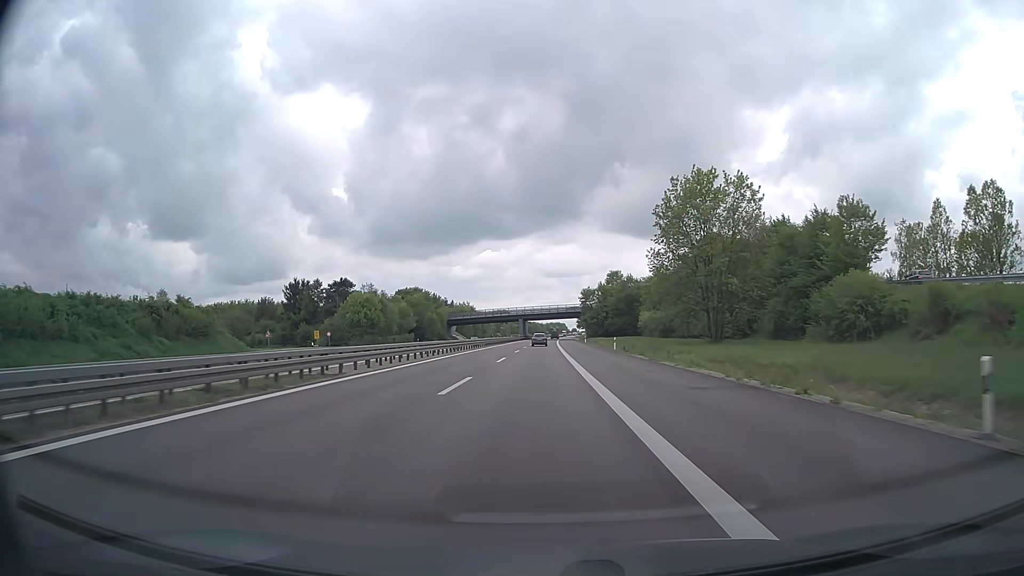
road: trunk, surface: asphalt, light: Day
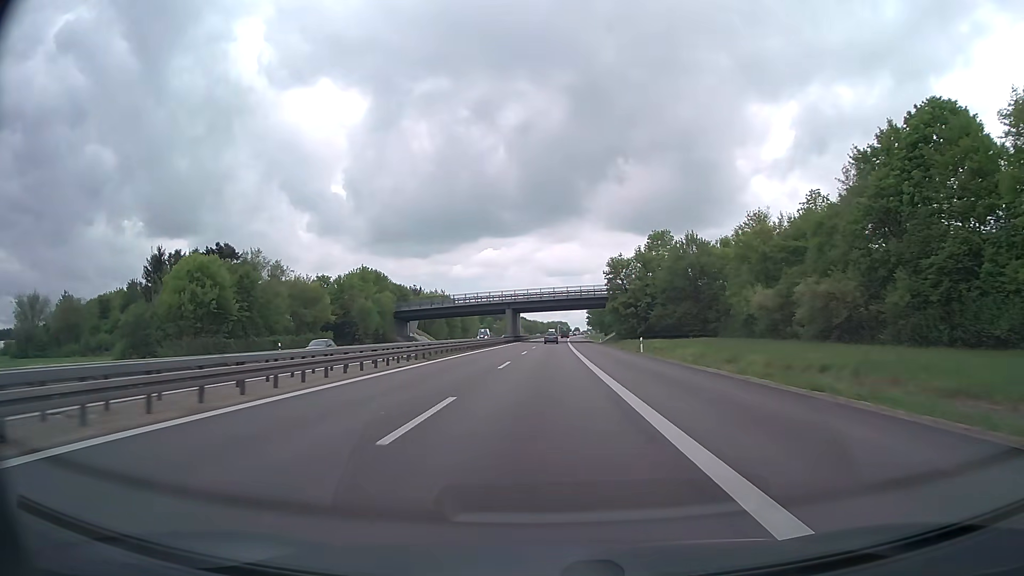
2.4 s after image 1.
(0.0, +61.2) m; 0°
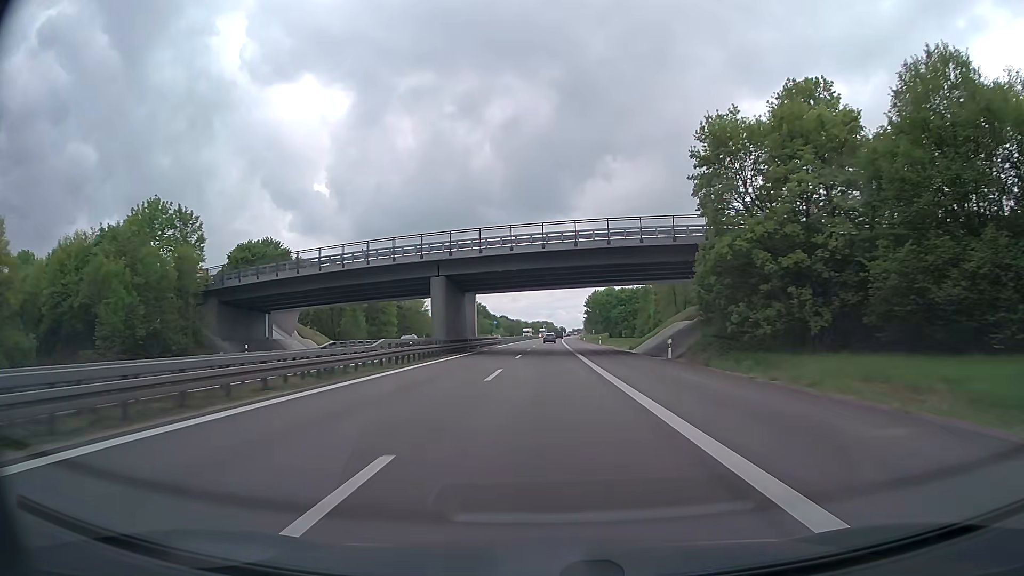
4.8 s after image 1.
(+0.5, +61.1) m; +1°
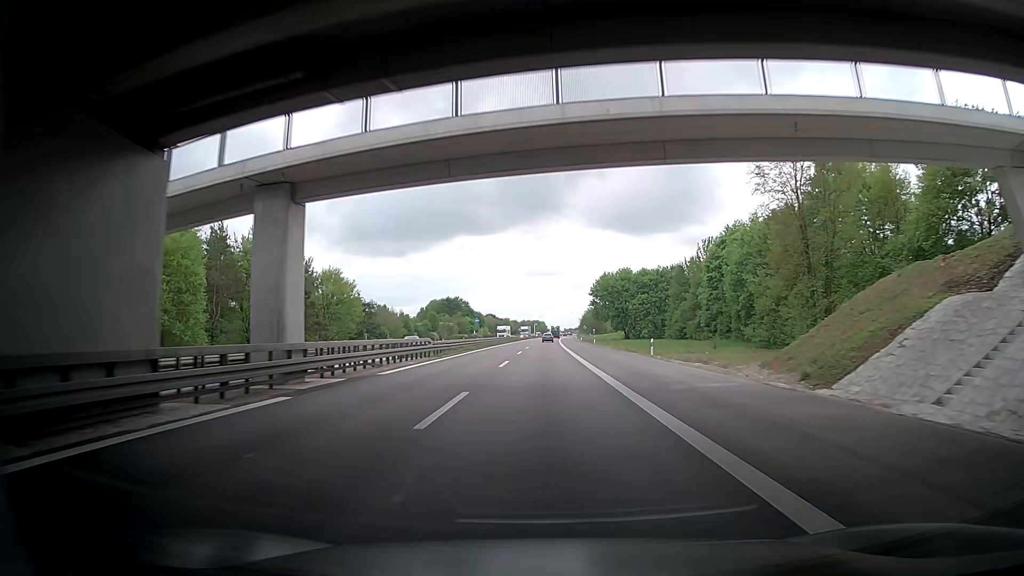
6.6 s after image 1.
(+0.3, +46.1) m; +1°
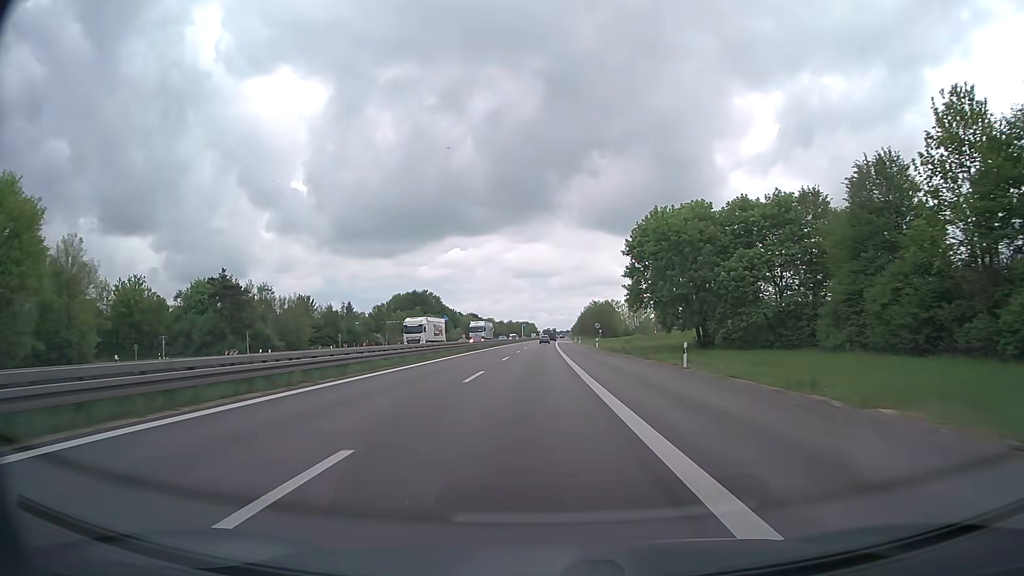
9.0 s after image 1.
(+0.1, +62.2) m; 0°
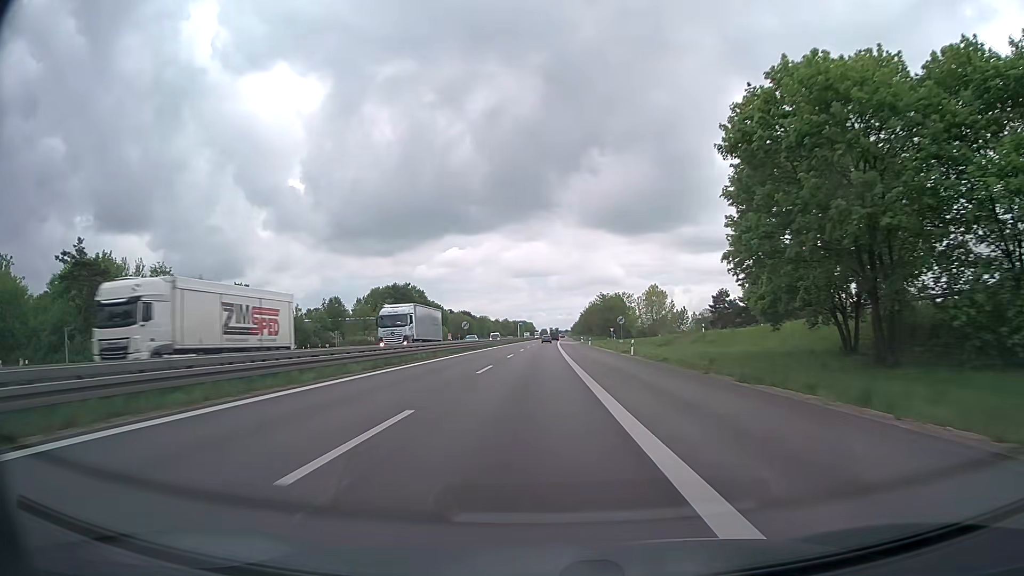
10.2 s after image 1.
(0.0, +32.1) m; 0°
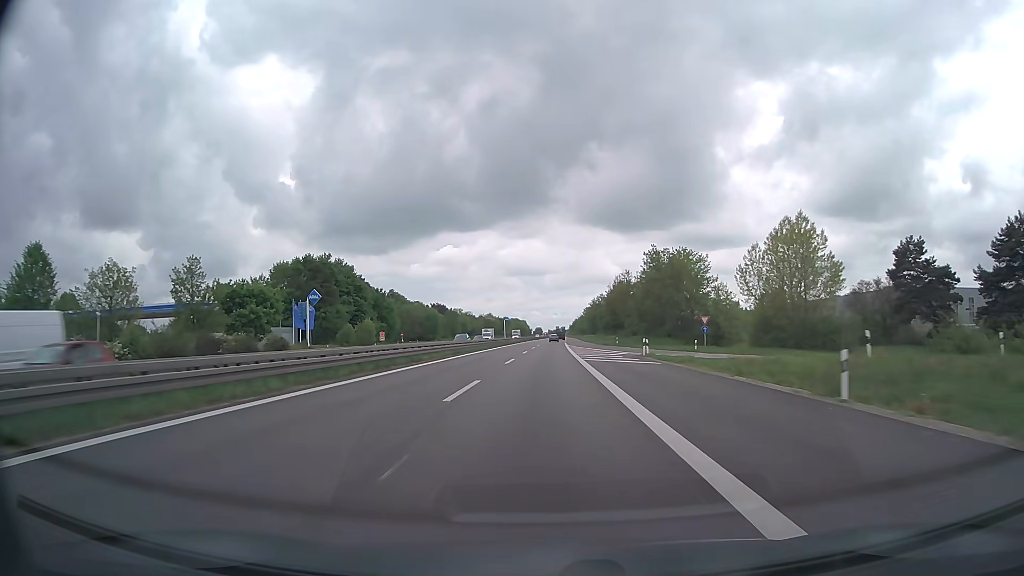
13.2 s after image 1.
(+0.1, +82.8) m; 0°
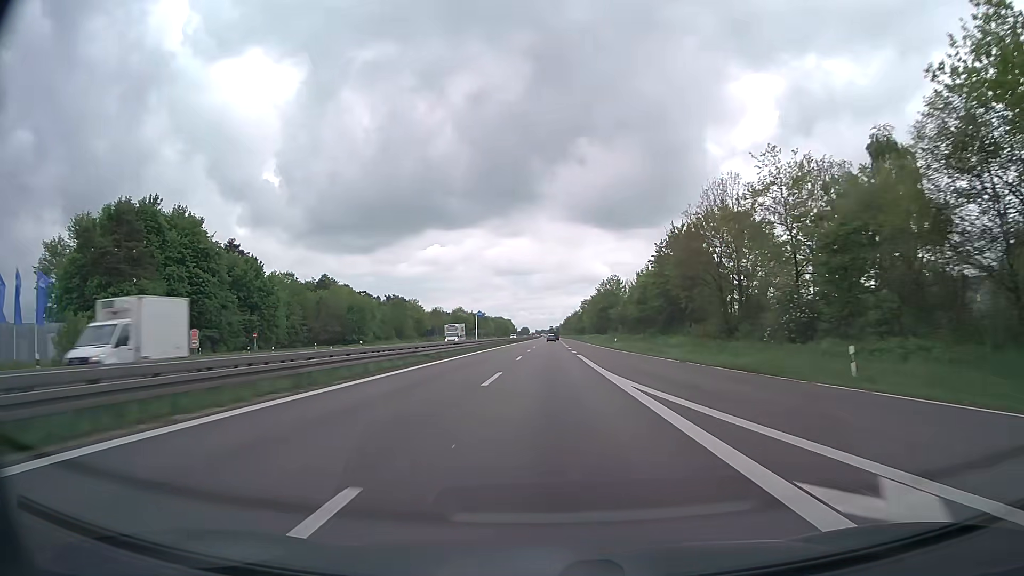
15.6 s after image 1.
(+0.5, +68.3) m; +1°
(0, +10) (0, +20) (0, +30) (0, +40) (+1, +50) (+1, +60) (+1, +70) (+1, +80) (+1, +90) (+2, +100) m
